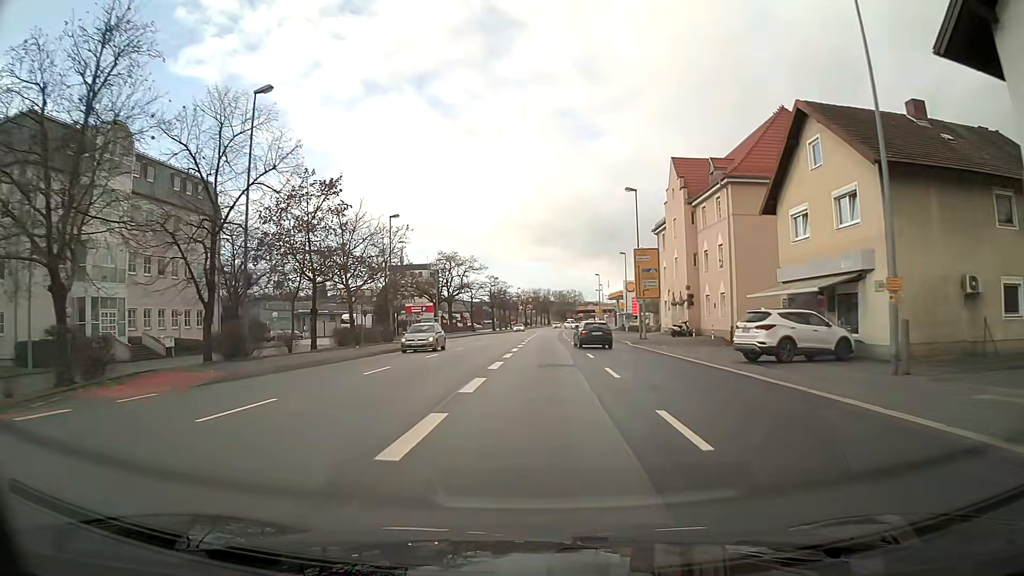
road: primary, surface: asphalt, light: Day
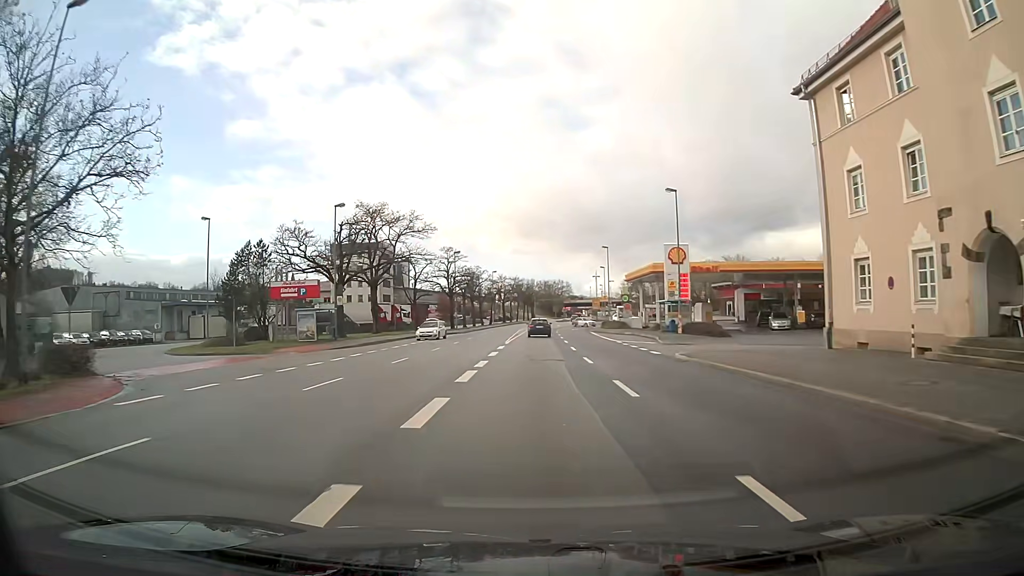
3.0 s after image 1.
(+0.6, +40.3) m; +1°
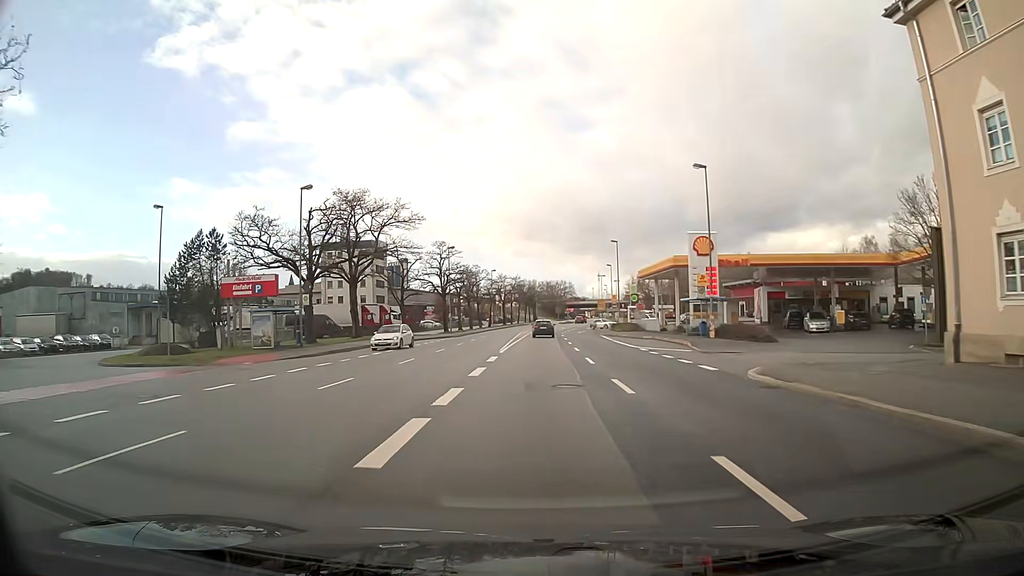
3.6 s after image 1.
(0.0, +8.1) m; 0°
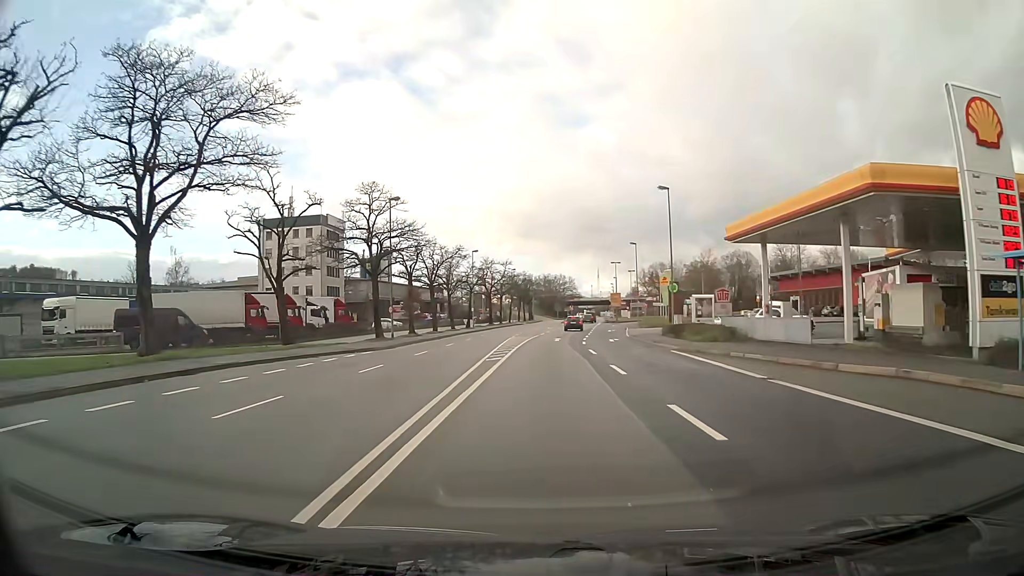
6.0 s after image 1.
(+0.3, +31.9) m; +1°
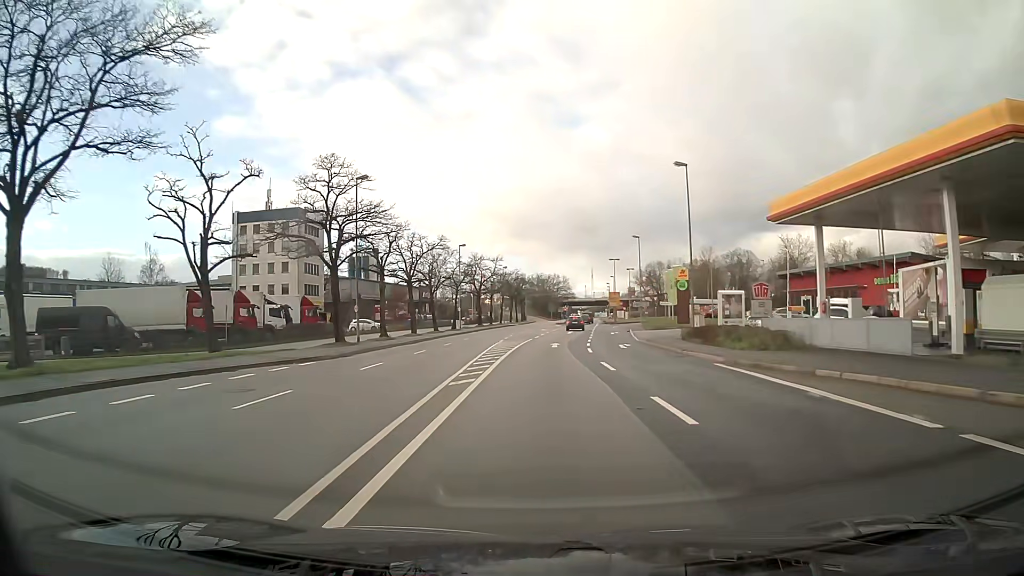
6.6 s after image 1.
(0.0, +7.8) m; +1°
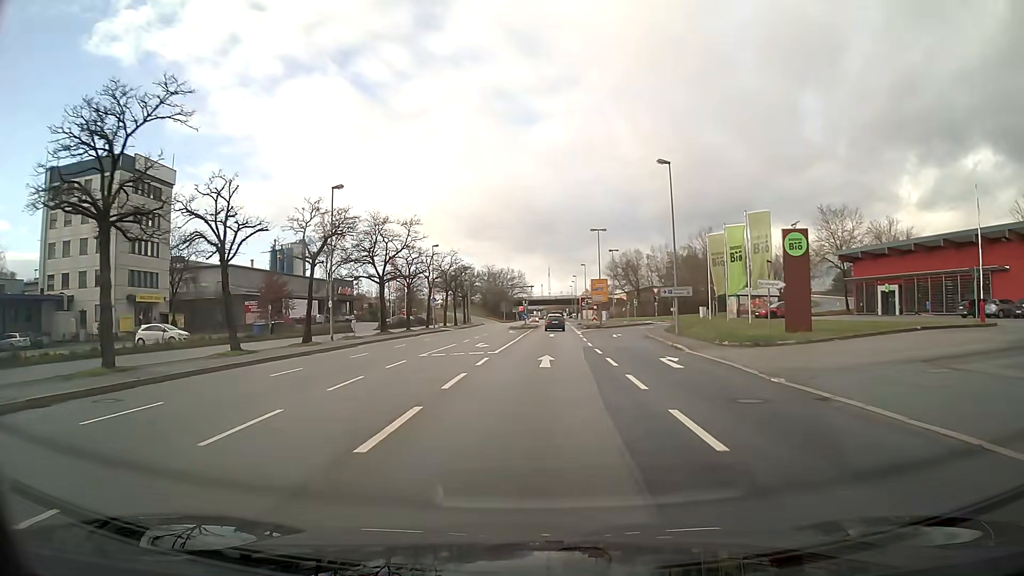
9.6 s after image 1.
(+1.2, +37.9) m; +4°
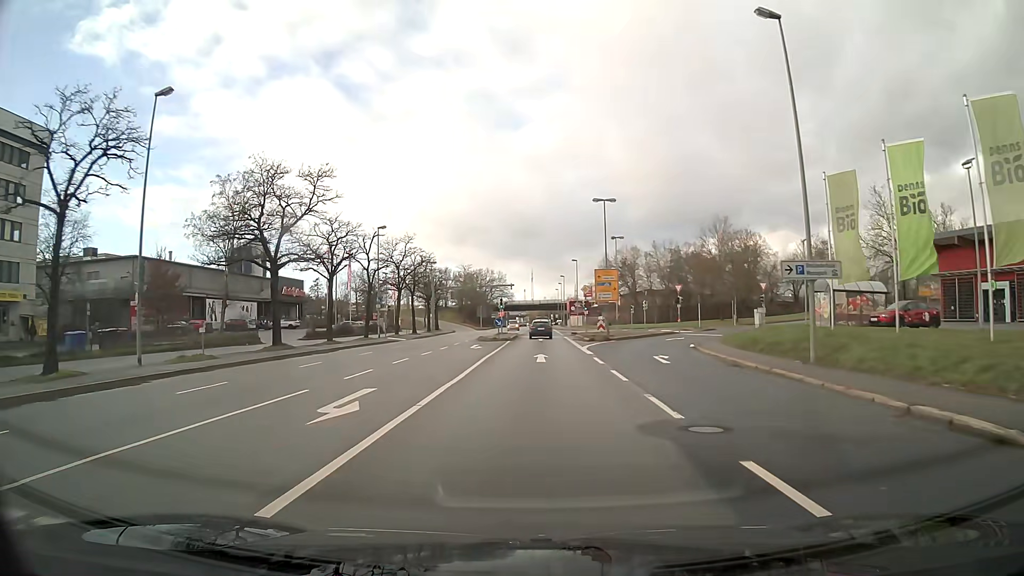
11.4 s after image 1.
(+0.3, +21.4) m; +1°
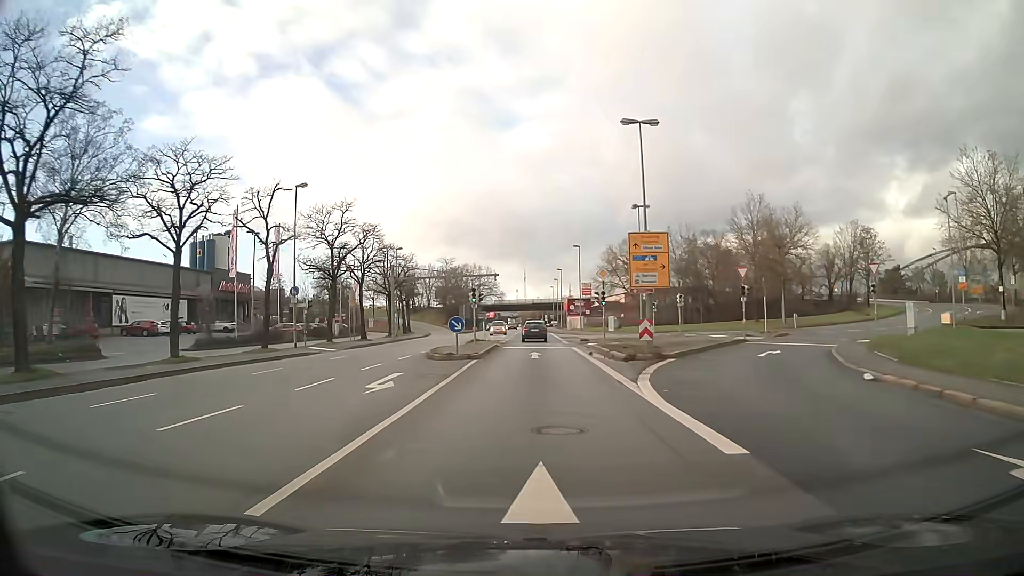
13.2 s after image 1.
(+0.1, +20.7) m; 0°
